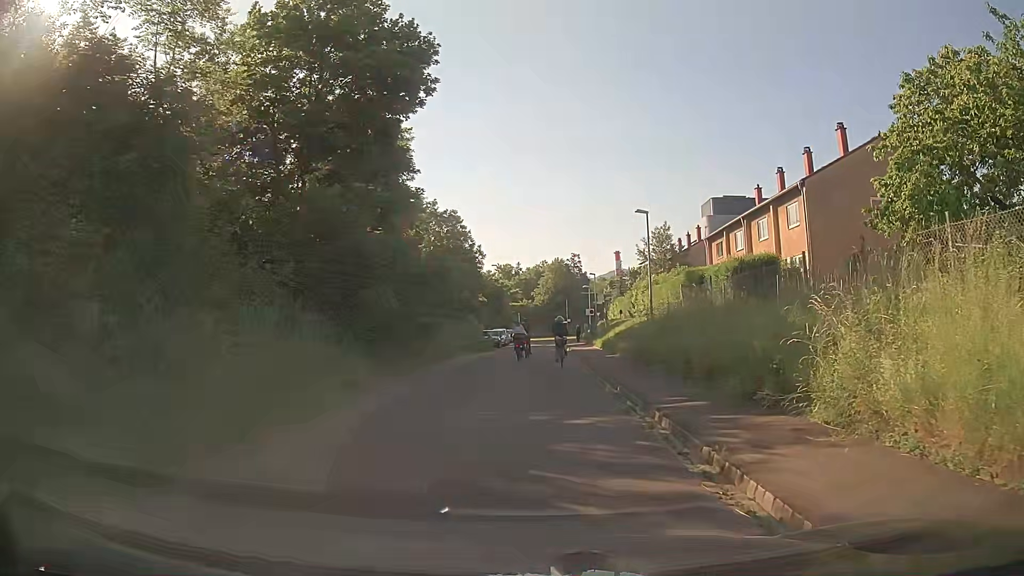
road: residential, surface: asphalt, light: Day
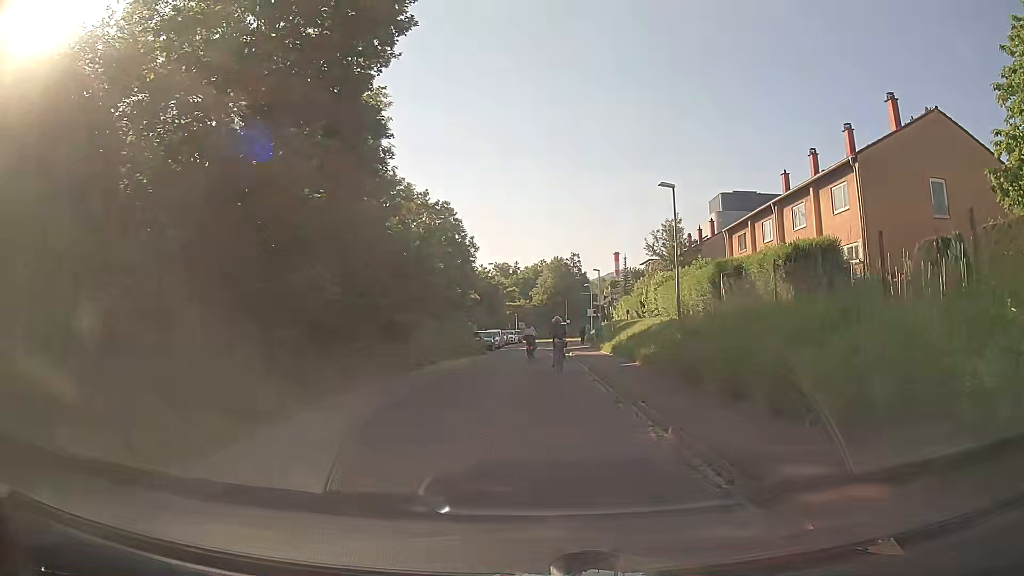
(0.0, +5.8) m; -1°
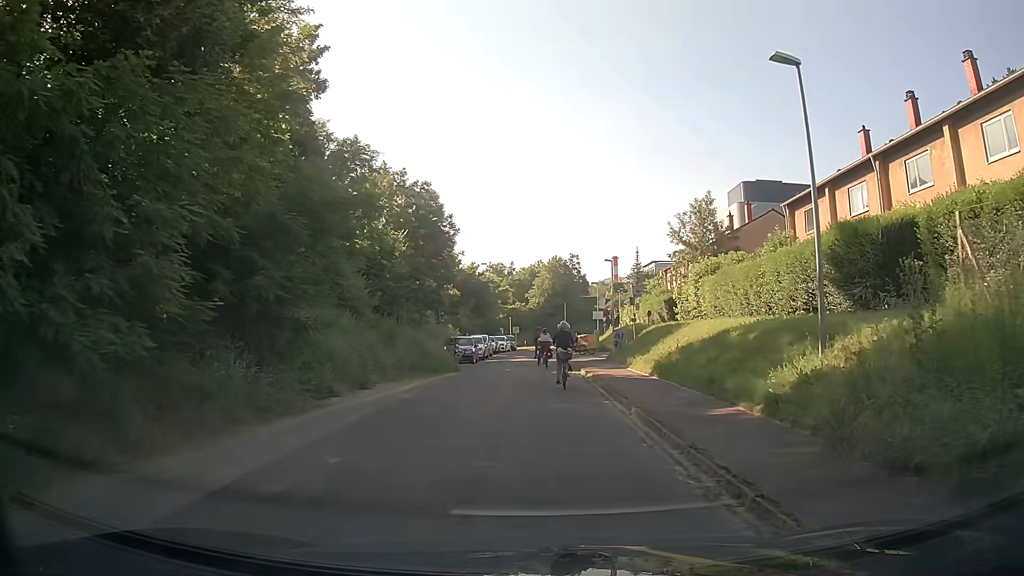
(+0.2, +11.8) m; +1°
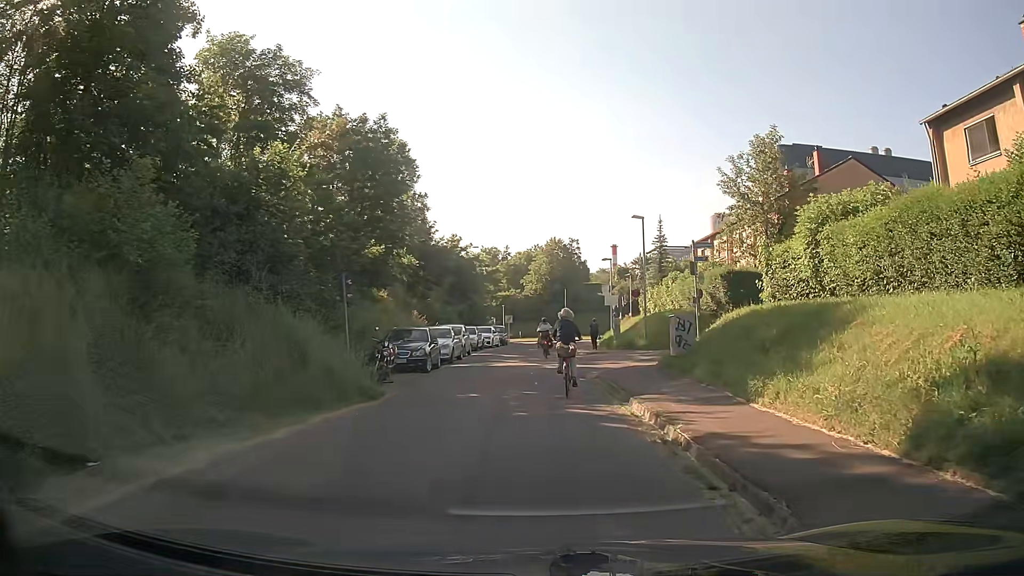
(+0.1, +14.0) m; 0°
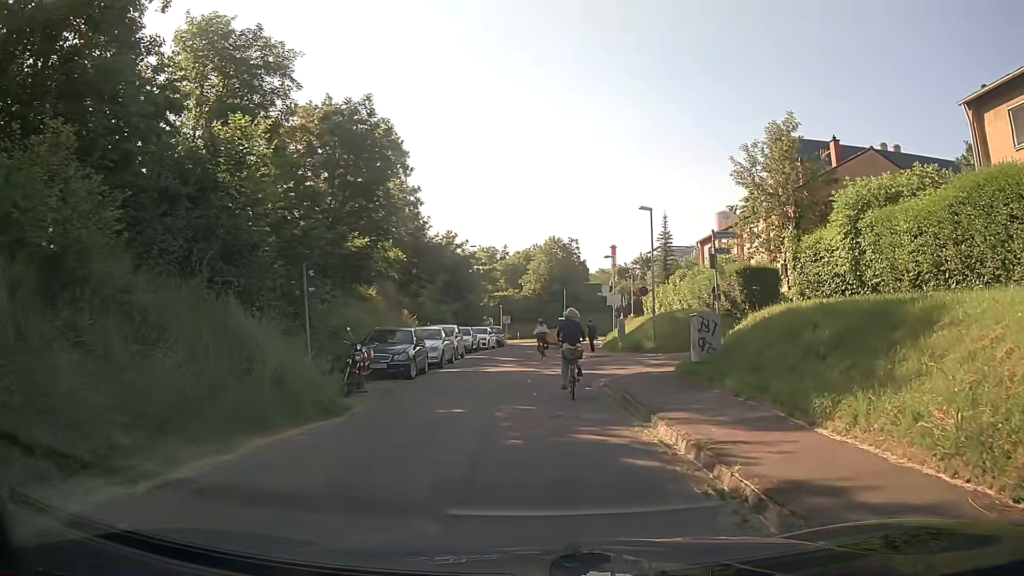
(0.0, +2.5) m; 0°
